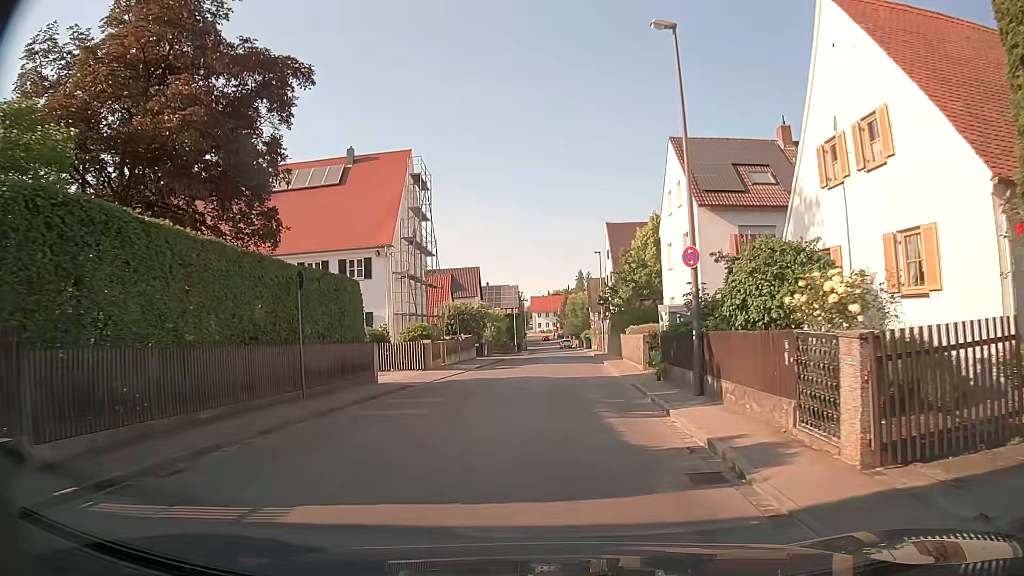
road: residential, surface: asphalt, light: Day
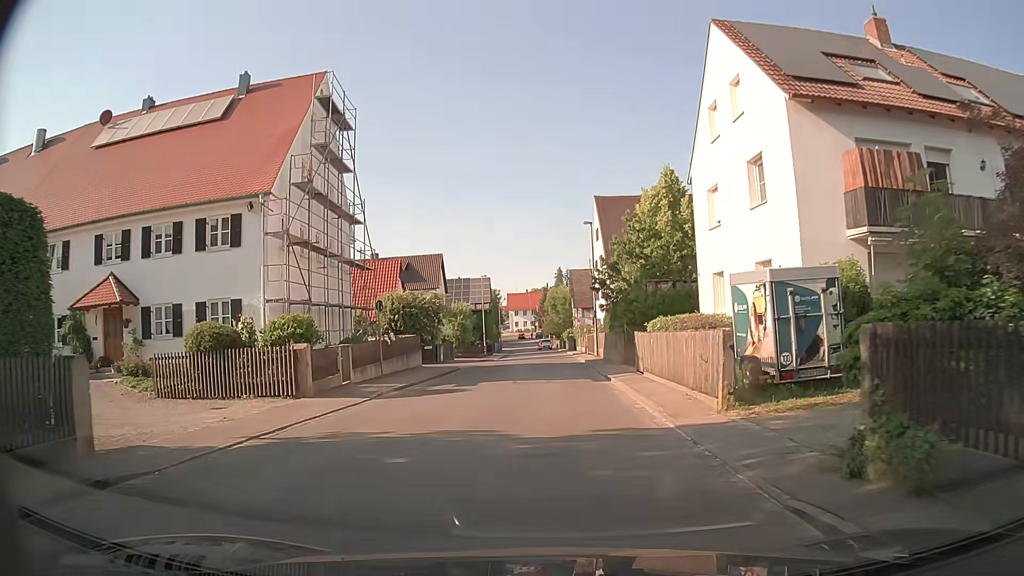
(+0.2, +13.4) m; +1°
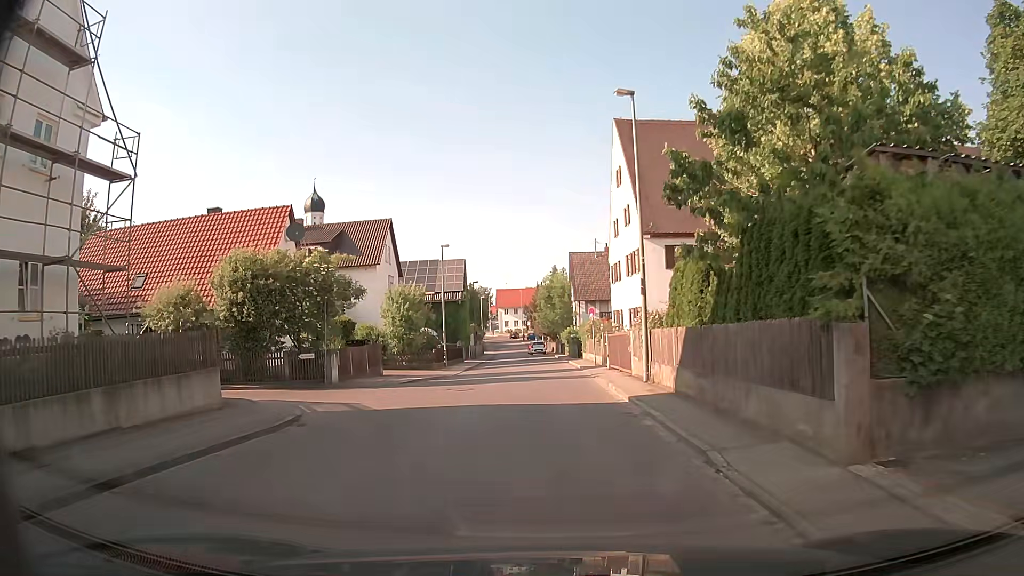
(+0.4, +21.5) m; 0°
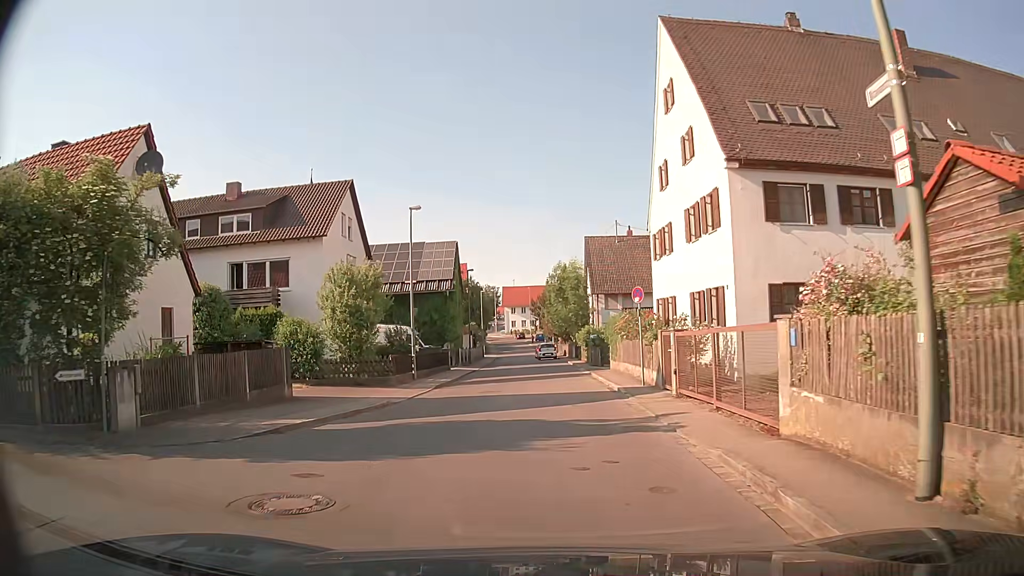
(+0.2, +12.9) m; 0°
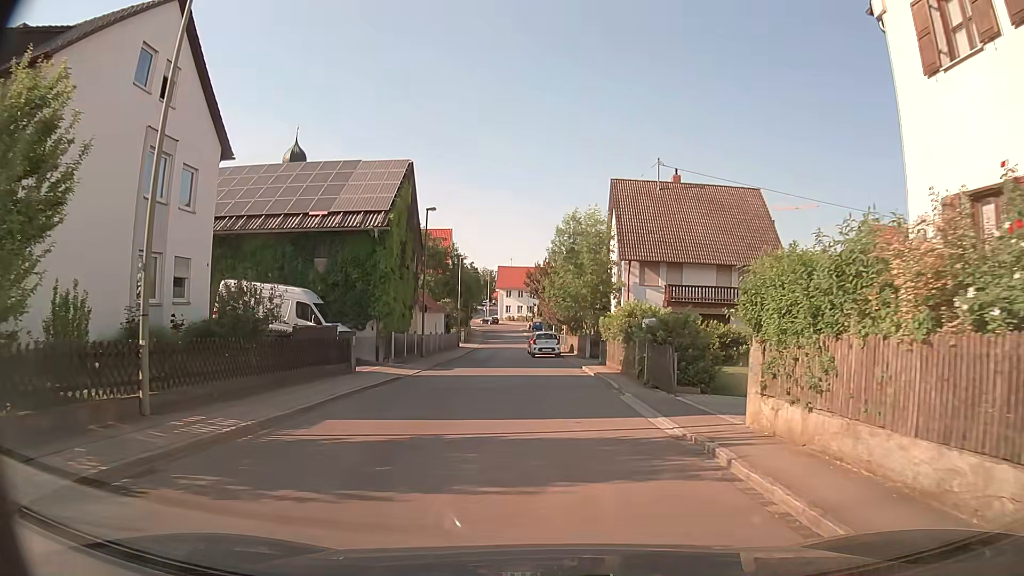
(-0.1, +21.0) m; 0°
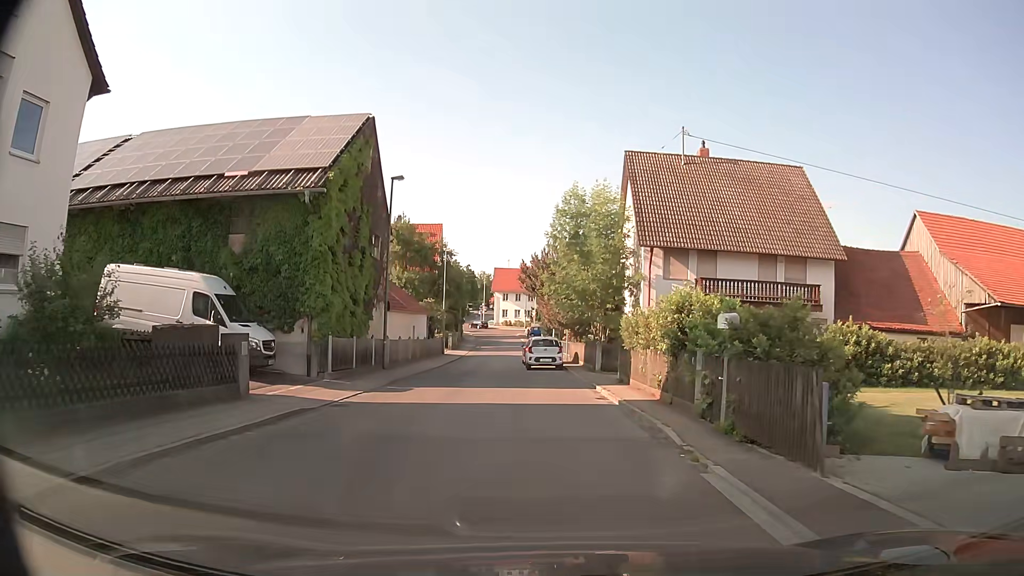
(0.0, +8.1) m; +1°
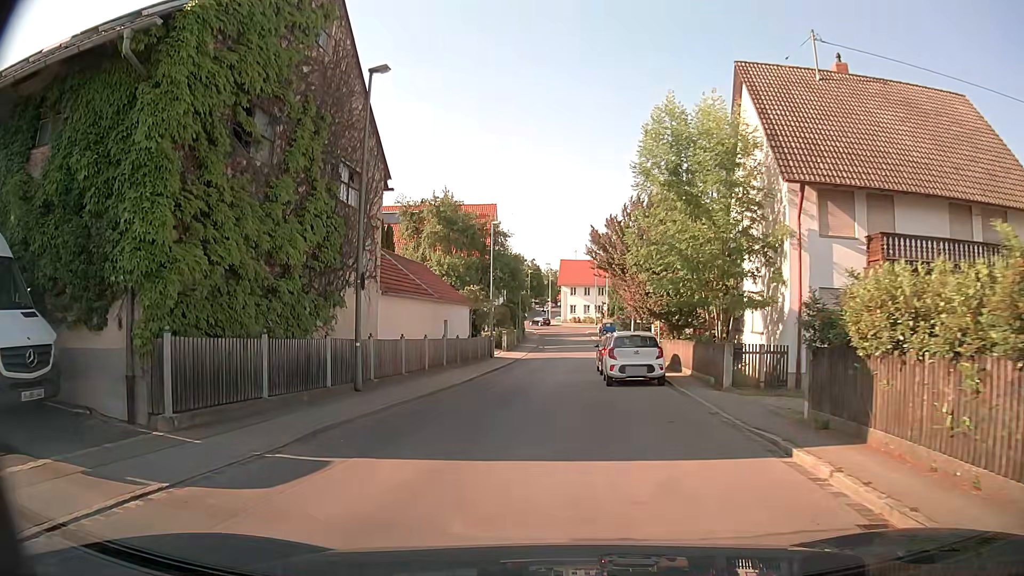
(-0.4, +11.7) m; -5°
